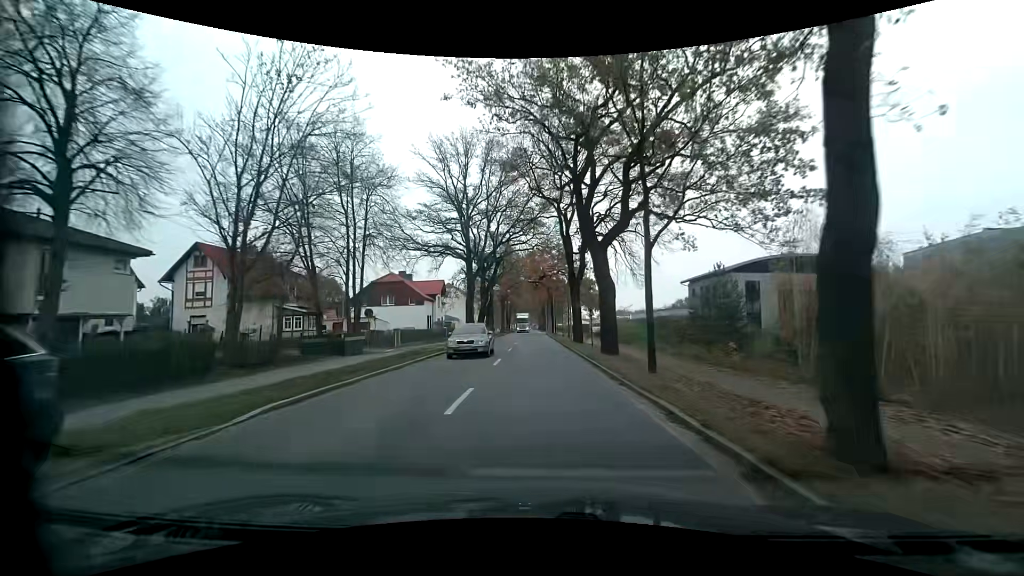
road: primary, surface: asphalt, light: Day
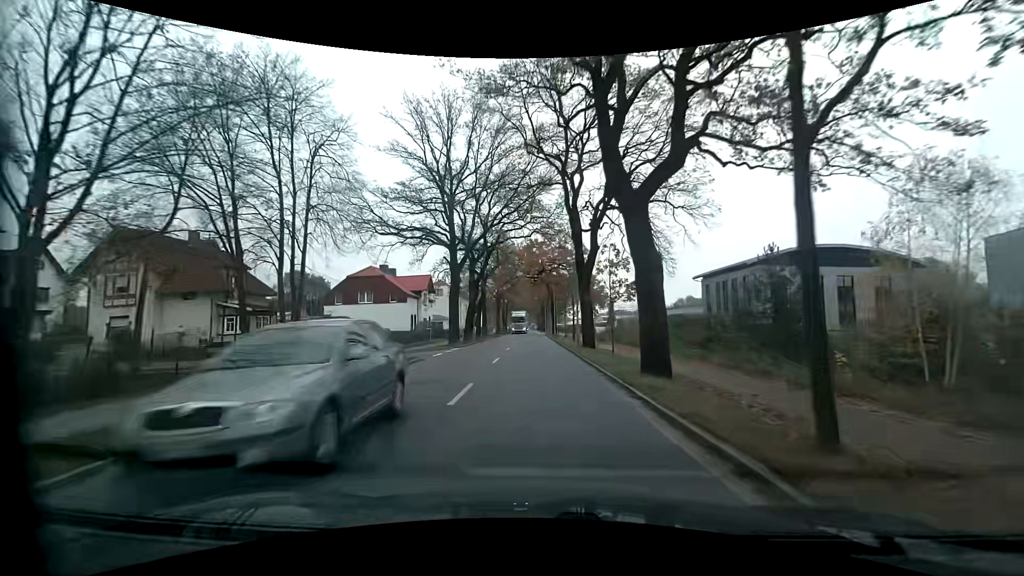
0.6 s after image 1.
(0.0, +8.1) m; 0°
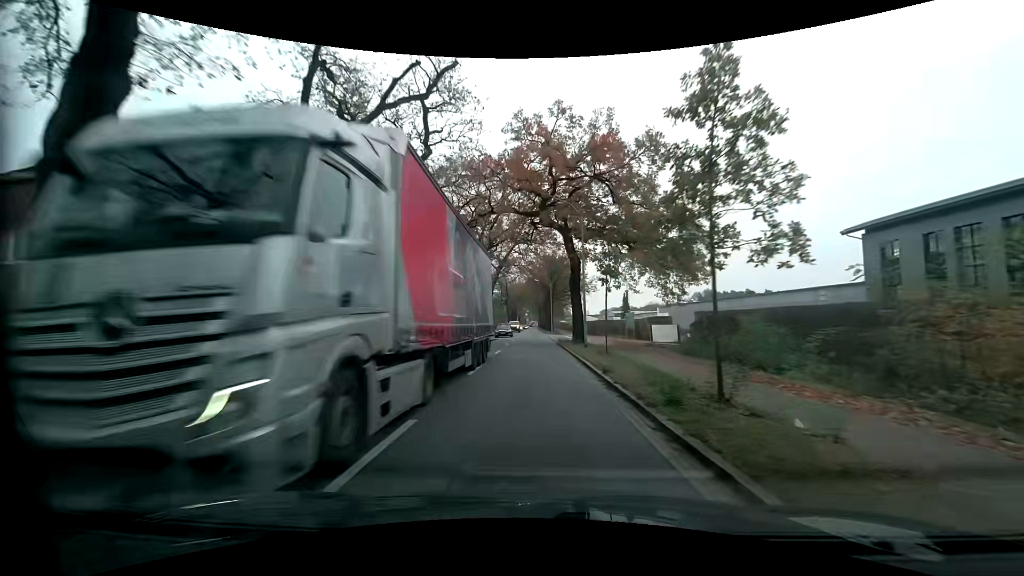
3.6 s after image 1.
(+0.1, +40.5) m; 0°
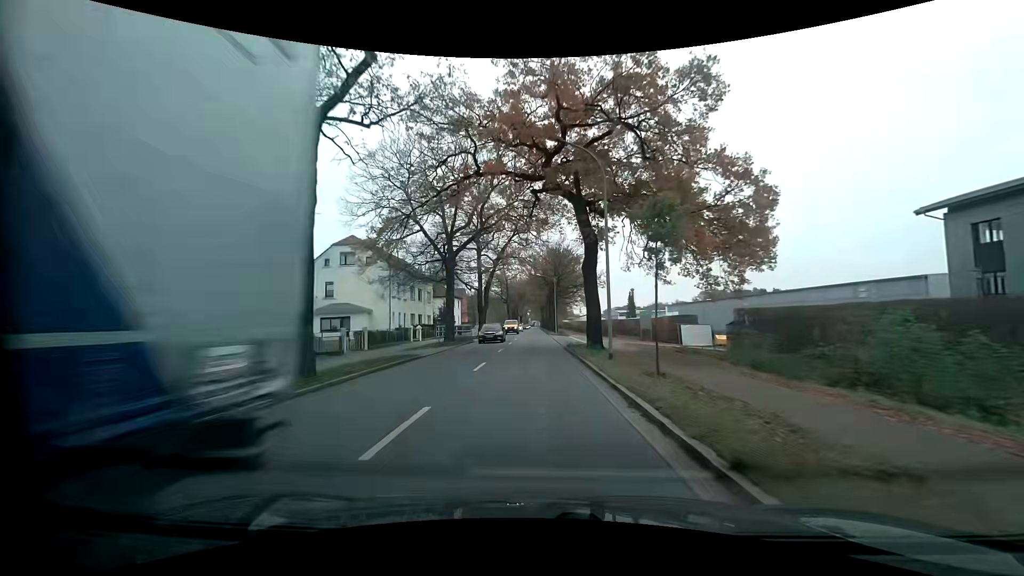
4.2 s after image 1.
(-0.1, +8.0) m; -1°
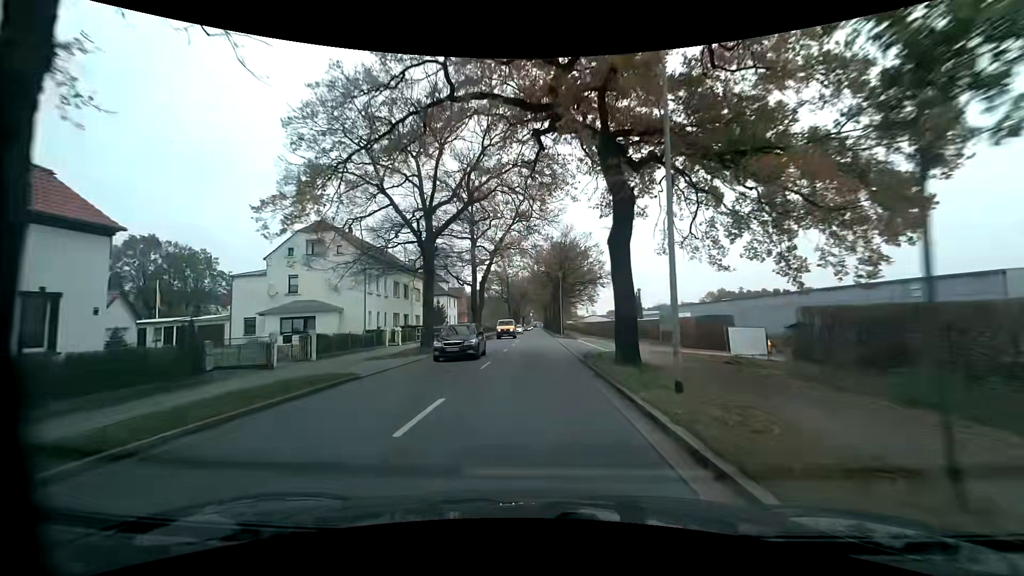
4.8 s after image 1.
(0.0, +8.0) m; -1°
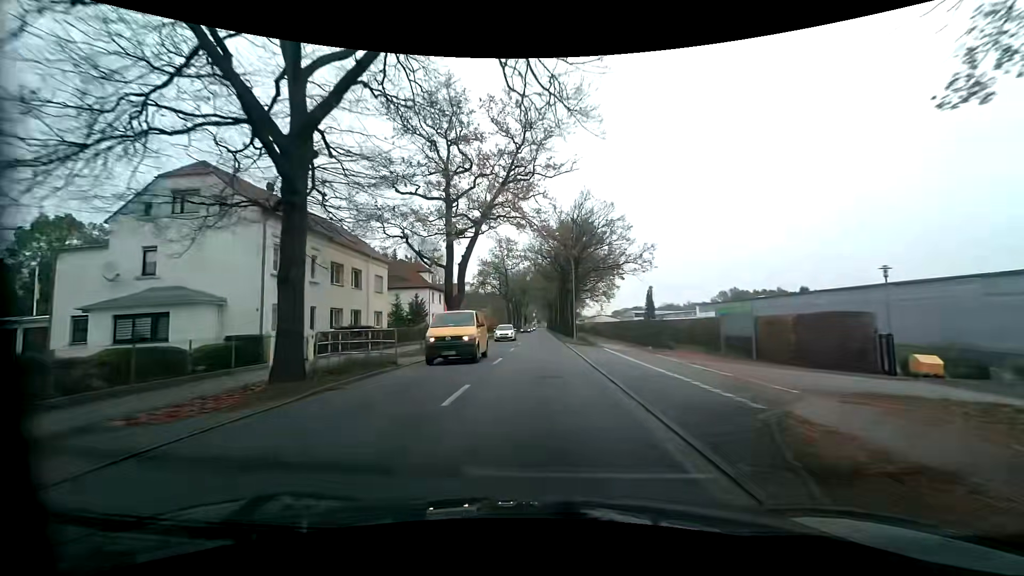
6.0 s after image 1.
(0.0, +16.0) m; 0°
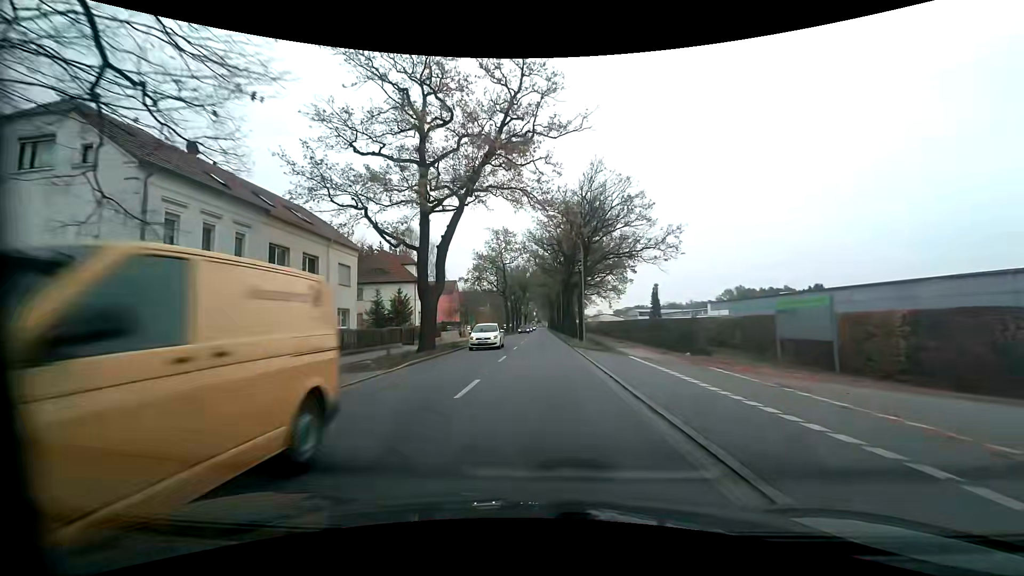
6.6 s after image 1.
(0.0, +8.1) m; +1°
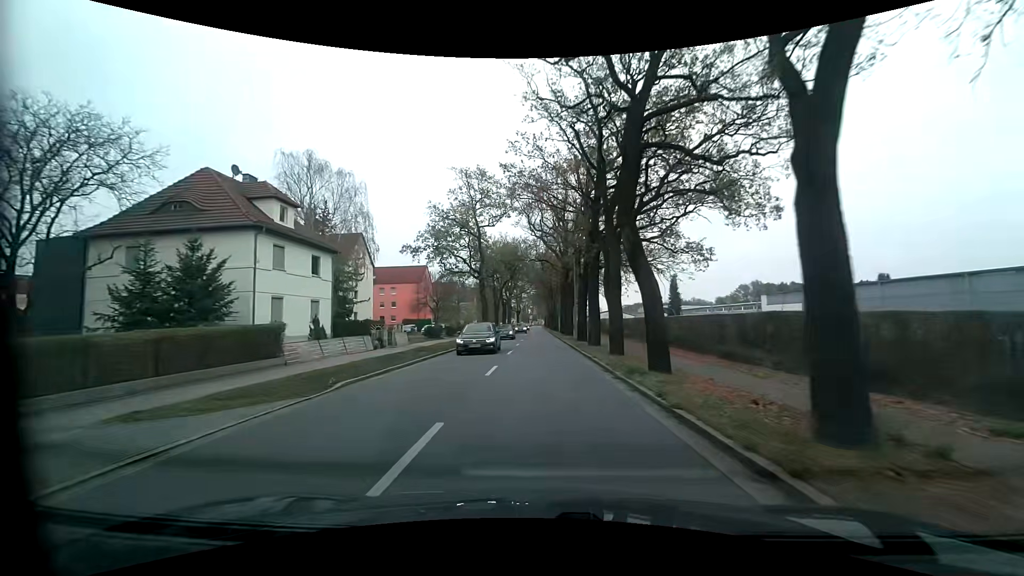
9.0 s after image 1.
(-0.3, +32.4) m; 0°
(0, +10) (0, +20) (0, +30) (0, +40) (0, +50) (0, +60) (0, +70) (0, +80) (0, +90) (0, +100) m
